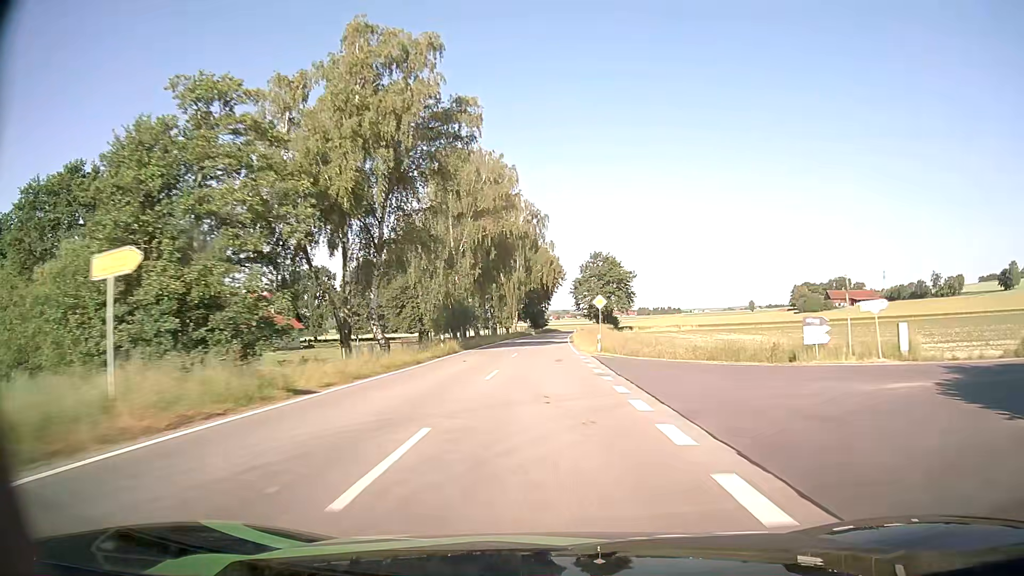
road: tertiary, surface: asphalt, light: Day
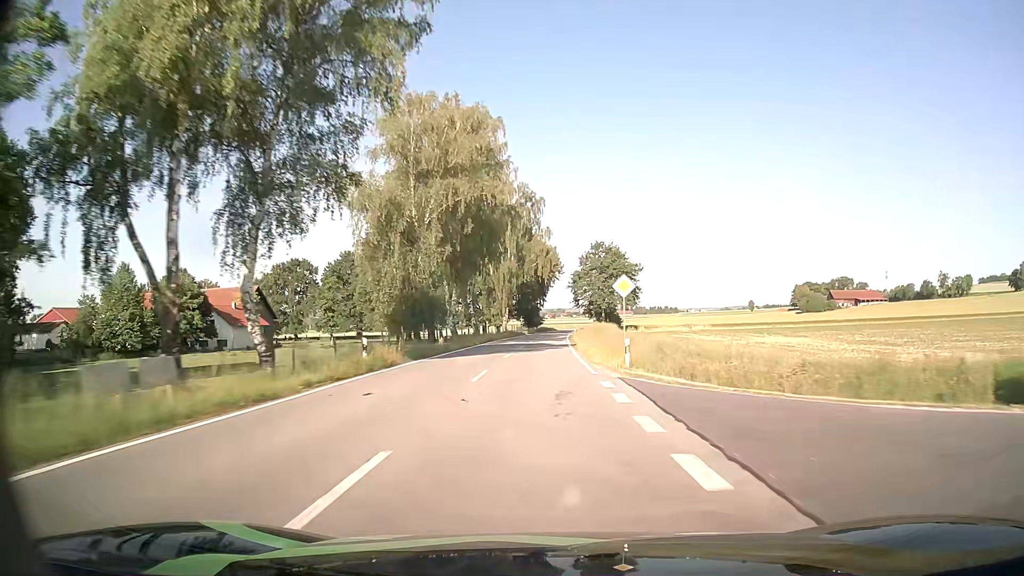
(+0.1, +14.3) m; 0°
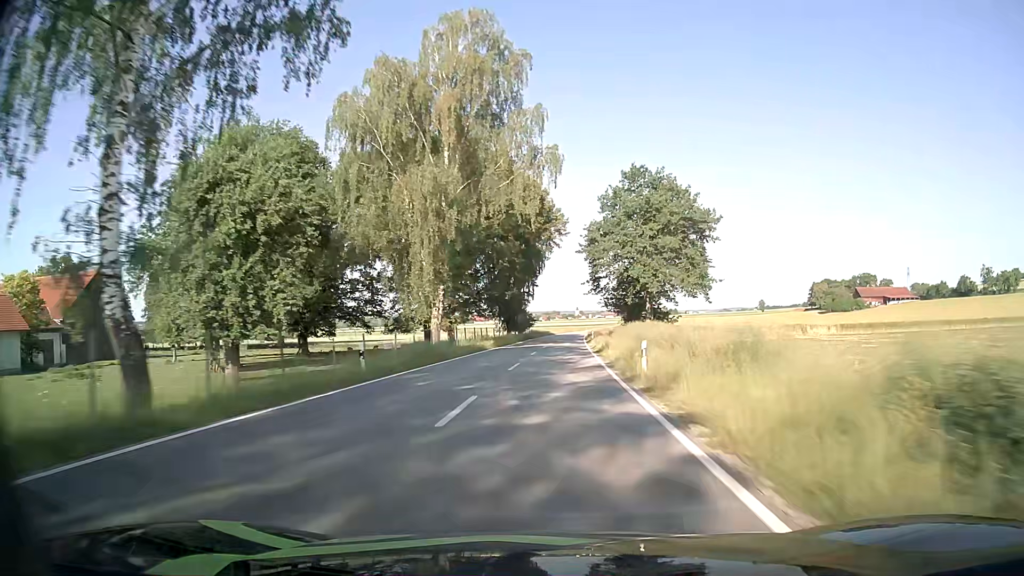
(+0.3, +56.4) m; +1°
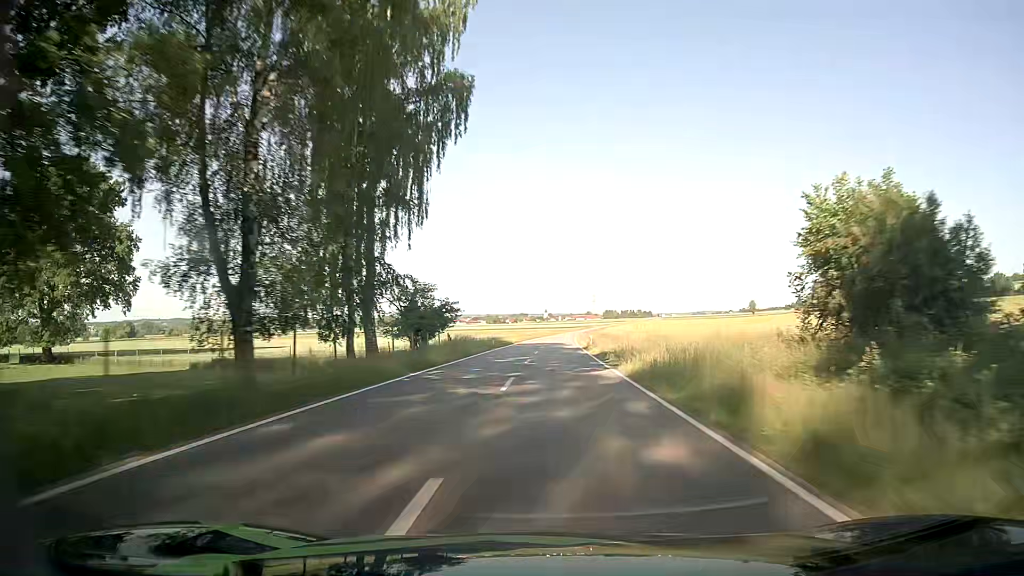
(+1.1, +68.9) m; +3°
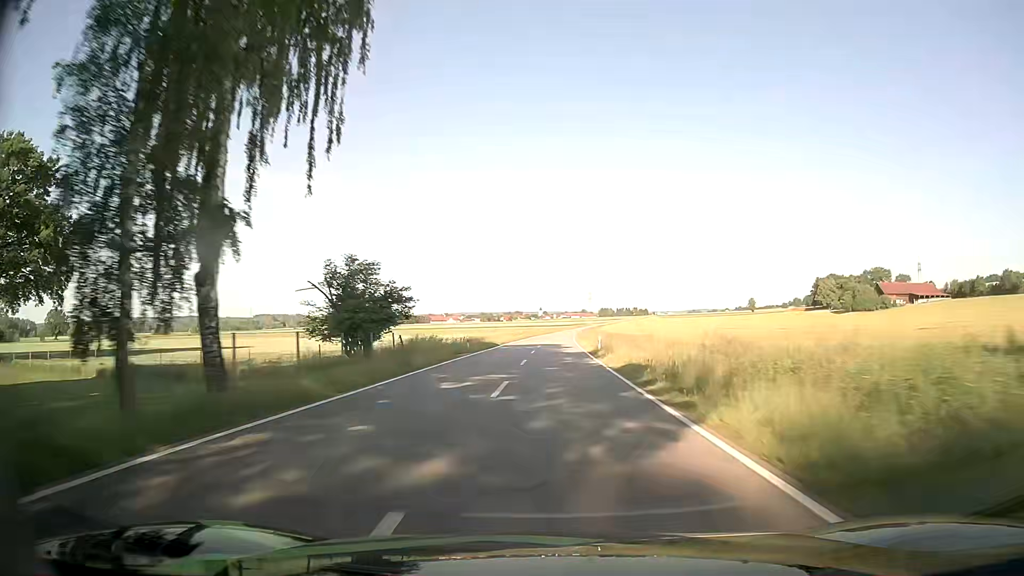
(0.0, +13.9) m; 0°
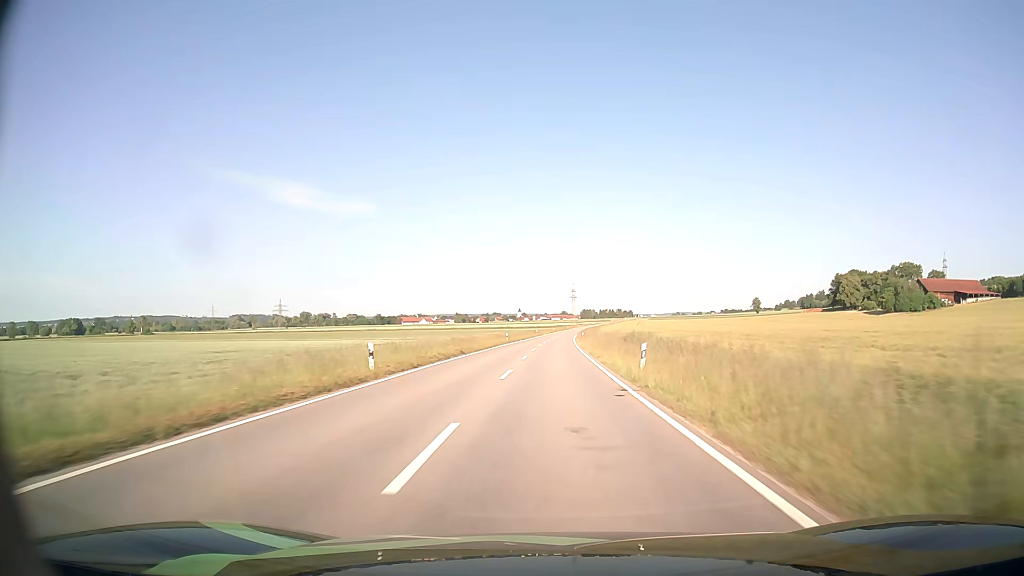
(+0.9, +69.8) m; +2°
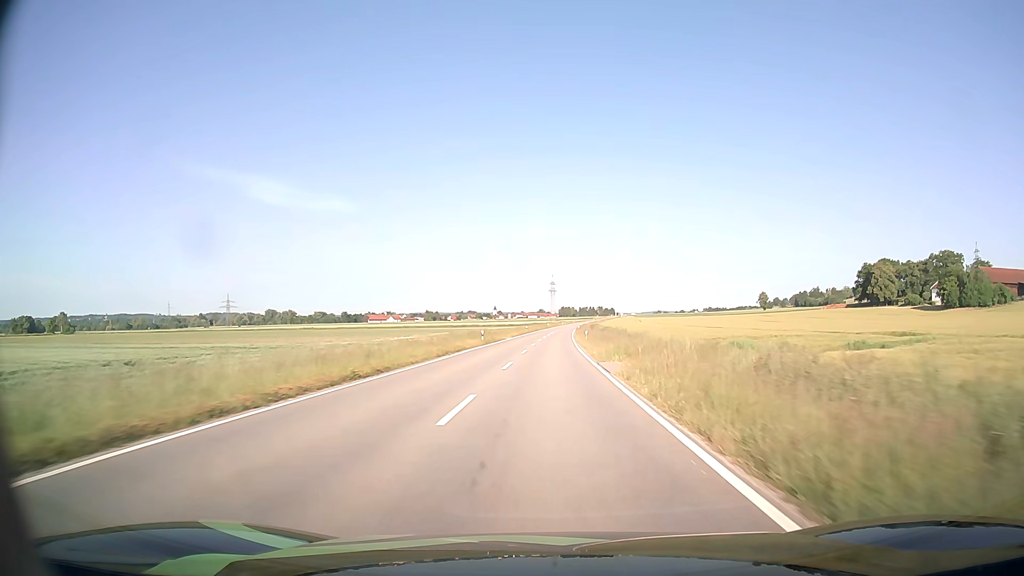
(+1.2, +71.2) m; +2°
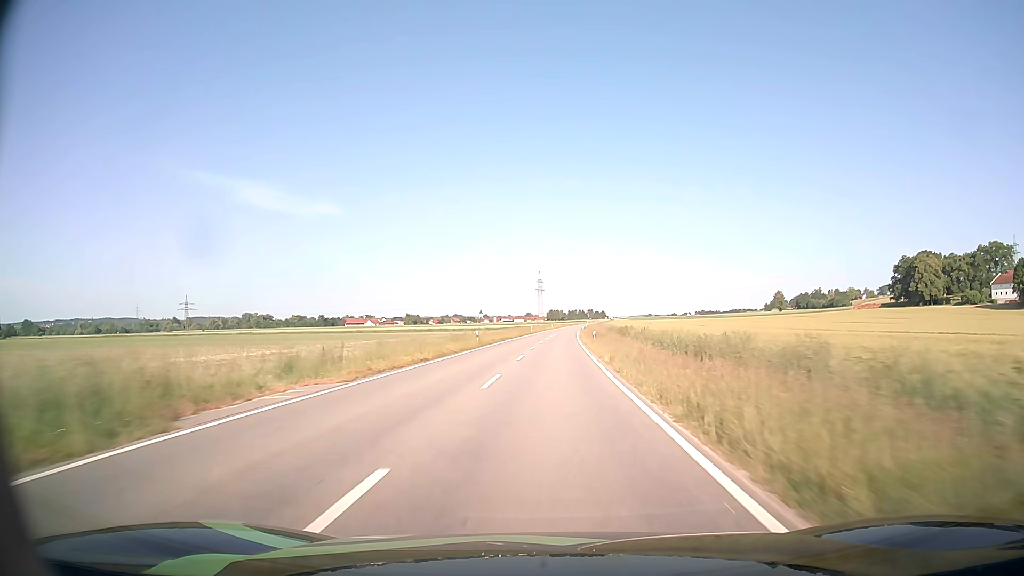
(+0.7, +57.0) m; +1°
(0, +10) (0, +20) (0, +30) (0, +40) (0, +50) (+1, +60) (+1, +70) (+1, +80) (+2, +90) (+2, +100) m
